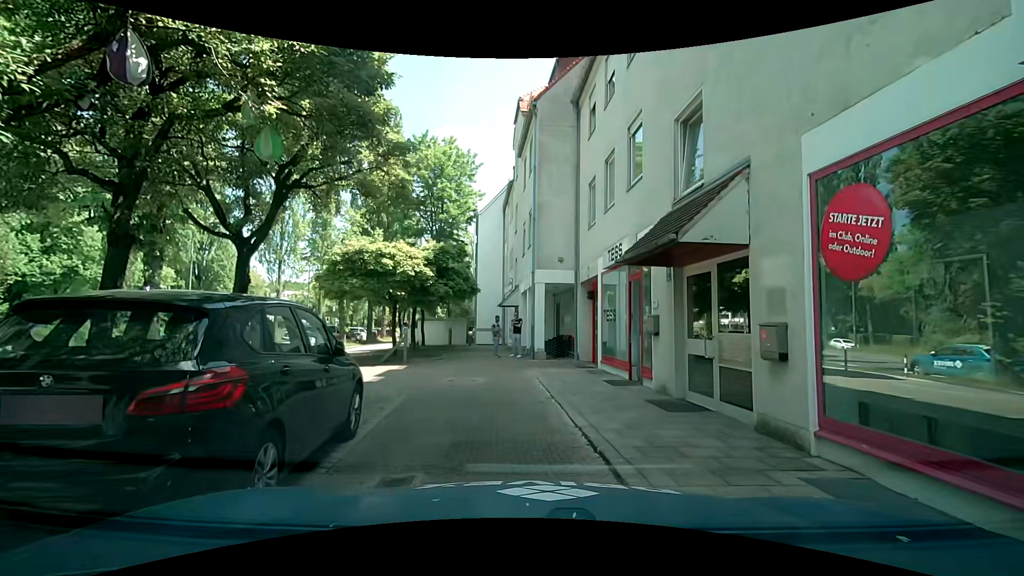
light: Day
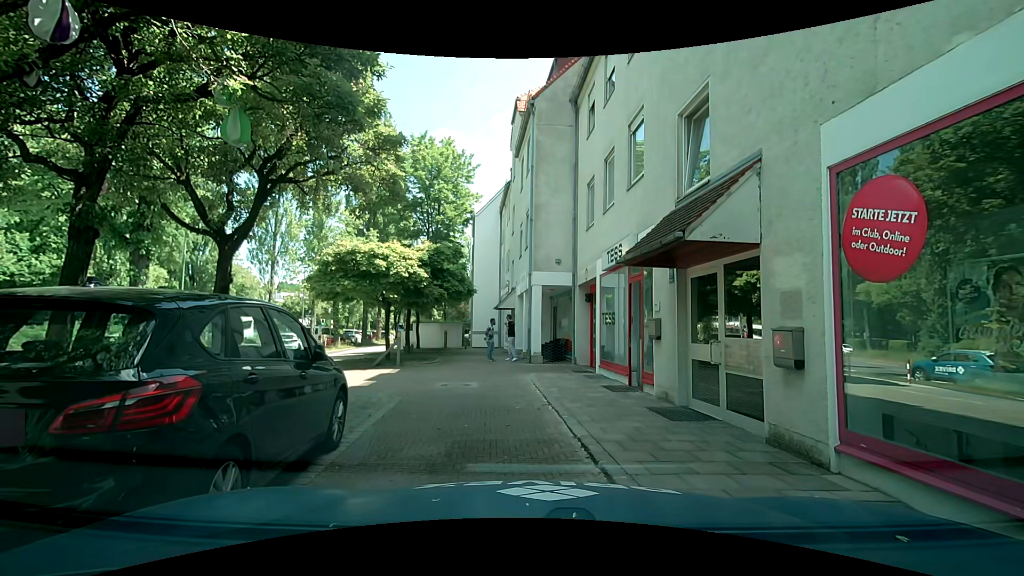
(0.0, +0.5) m; 0°
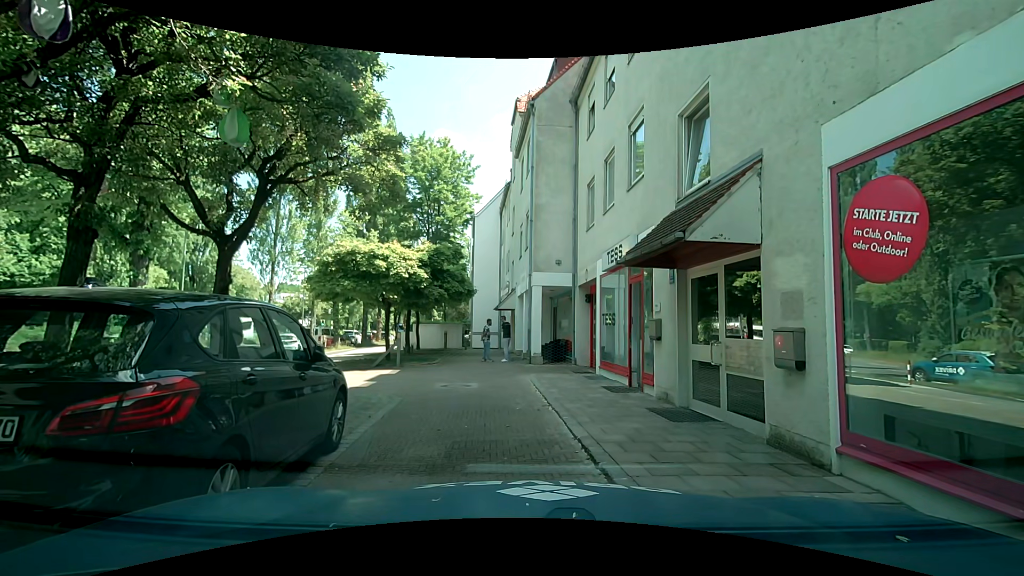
(0.0, 0.0) m; 0°
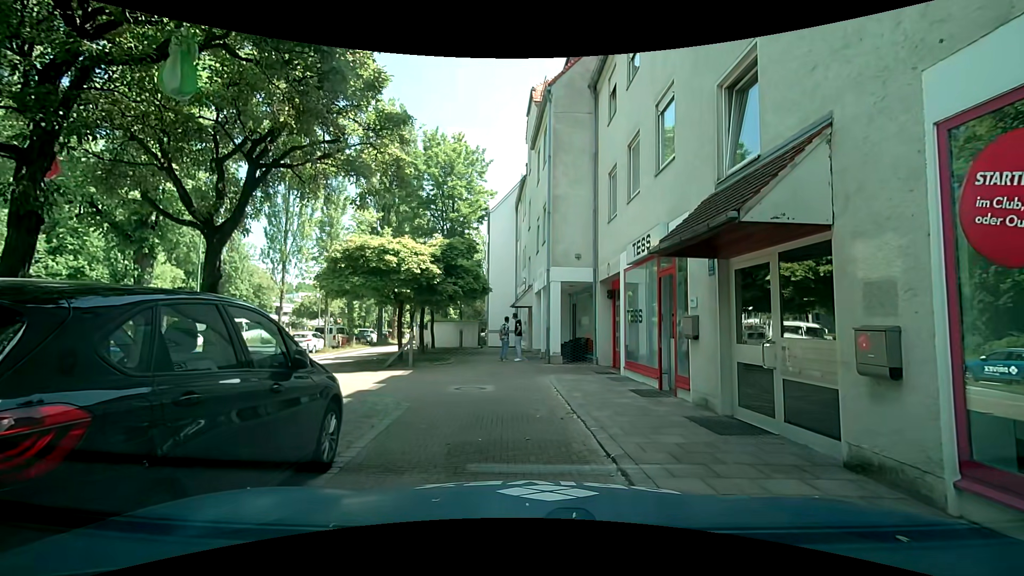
(0.0, +0.8) m; 0°
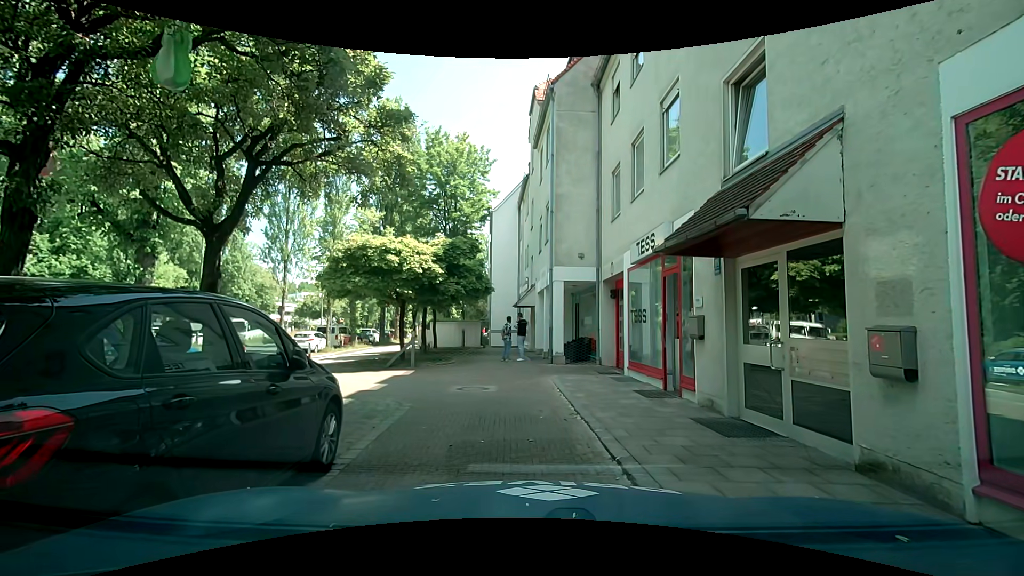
(0.0, +0.1) m; 0°
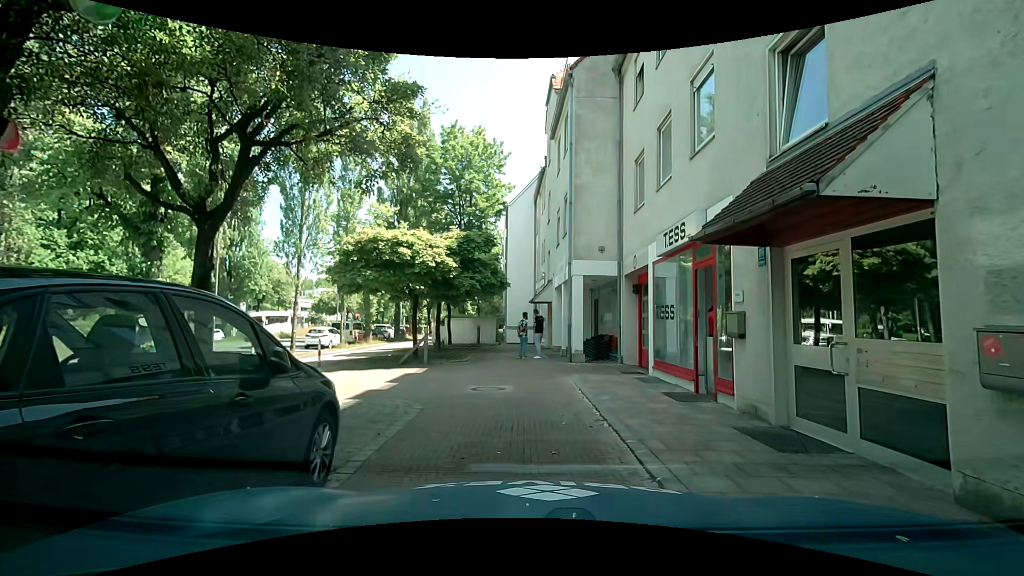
(0.0, +0.7) m; 0°
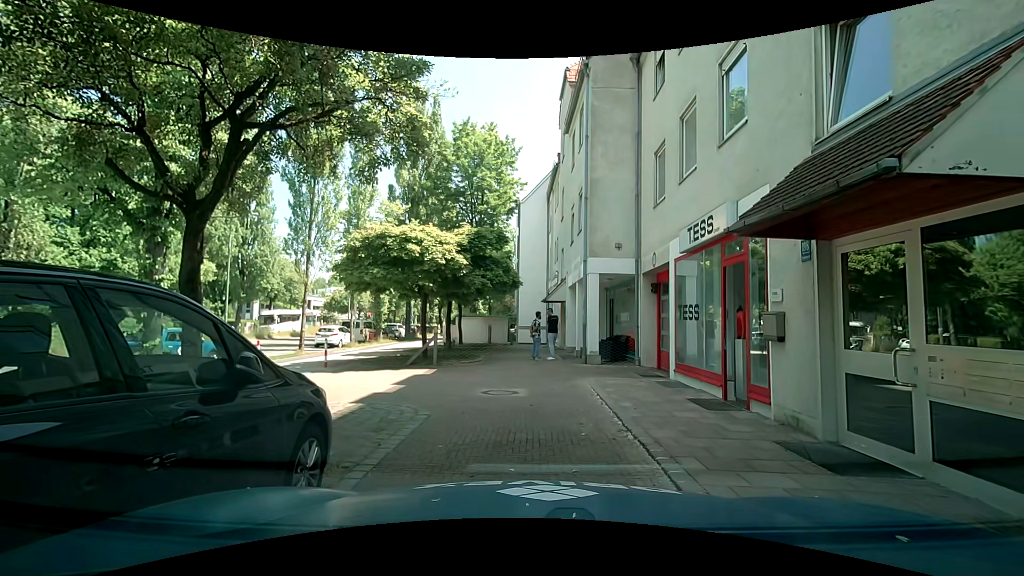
(0.0, +0.6) m; 0°
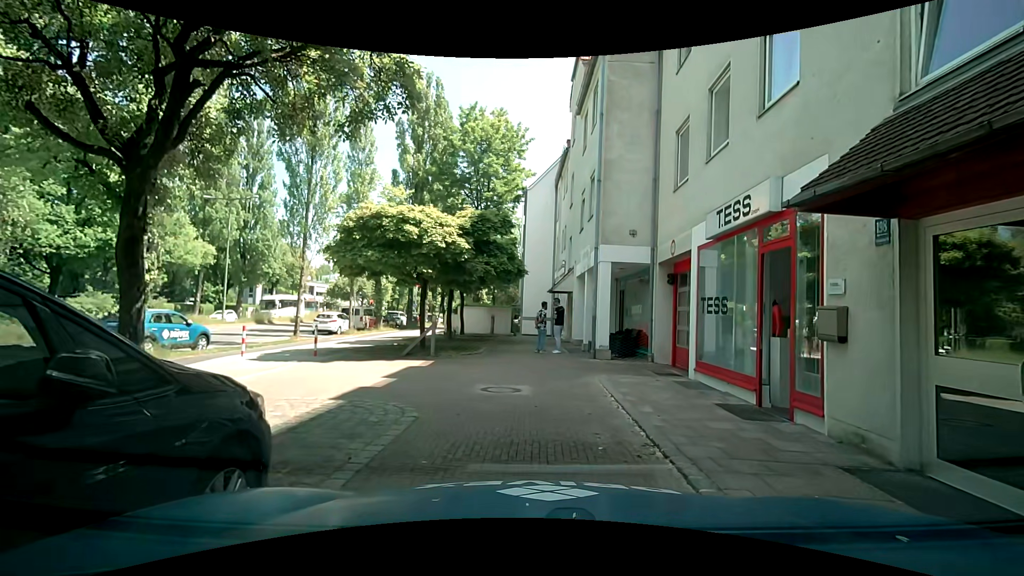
(0.0, +1.1) m; 0°
